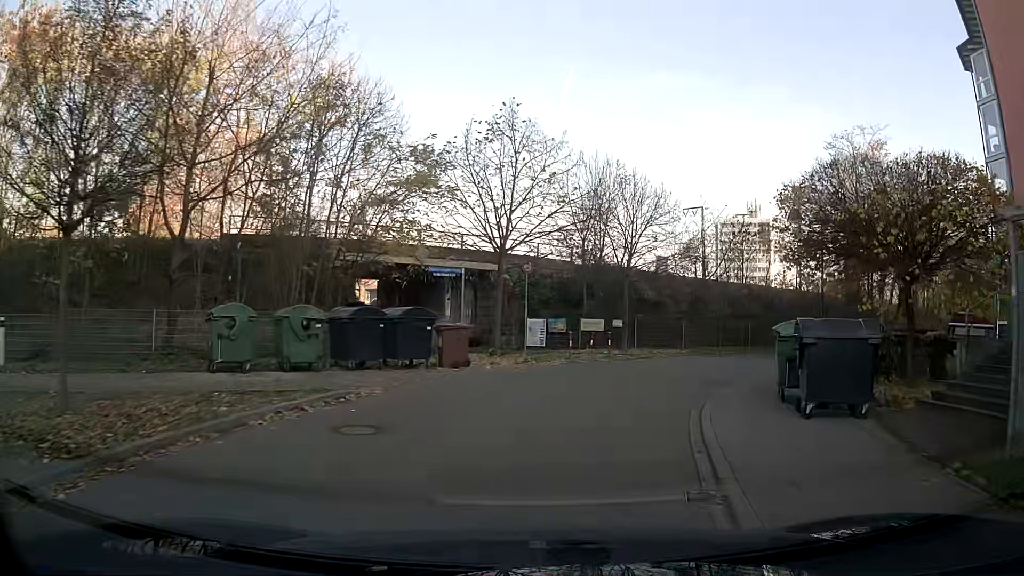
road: residential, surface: asphalt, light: Day
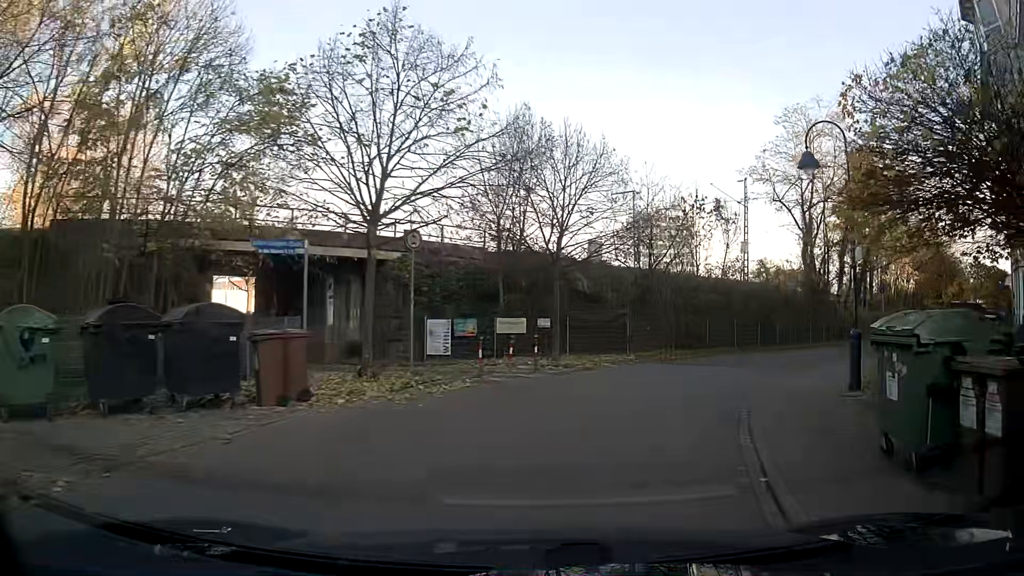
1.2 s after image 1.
(+0.5, +6.9) m; +8°
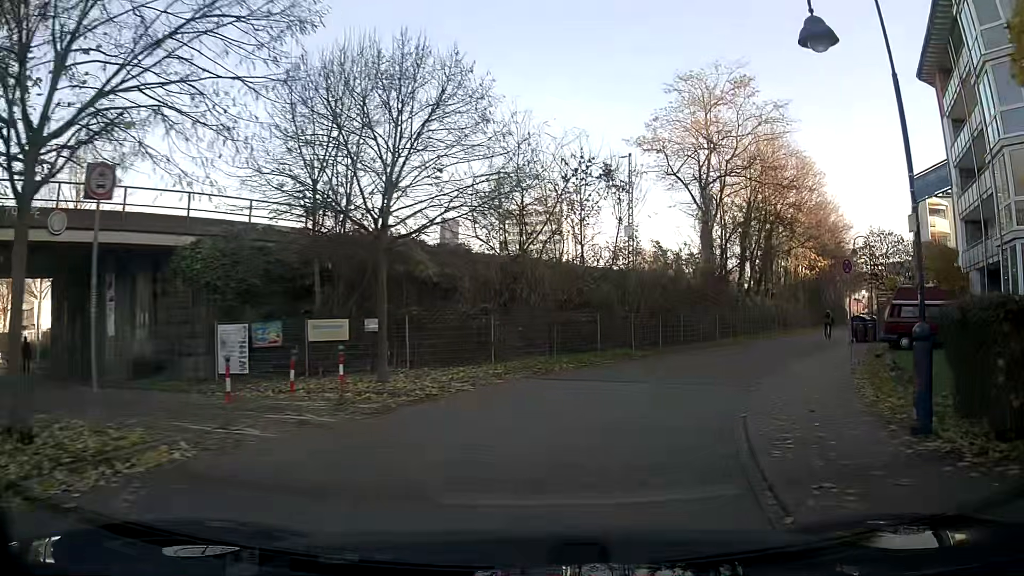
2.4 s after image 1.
(+0.7, +6.9) m; +11°
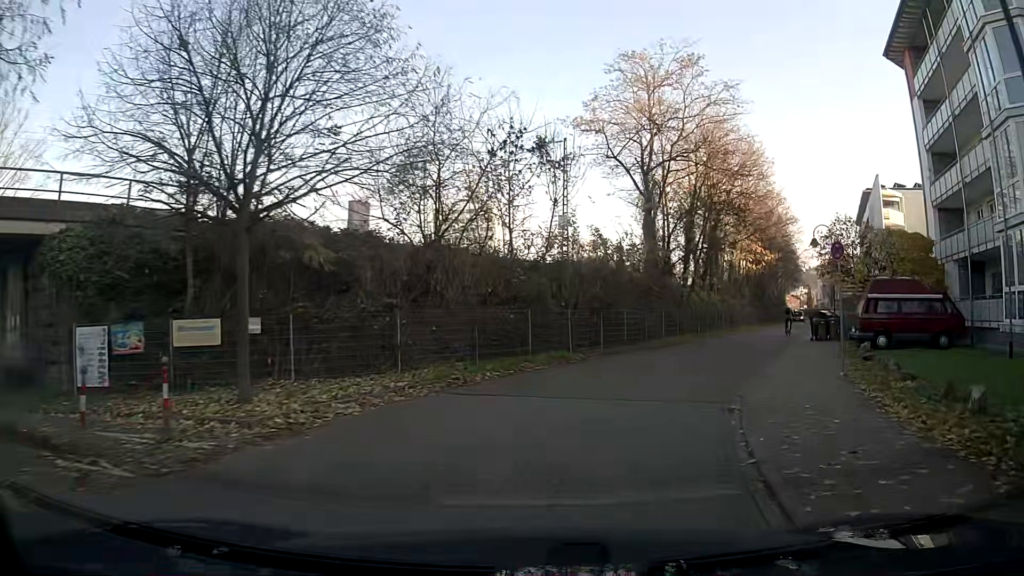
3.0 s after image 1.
(+0.2, +3.5) m; +5°
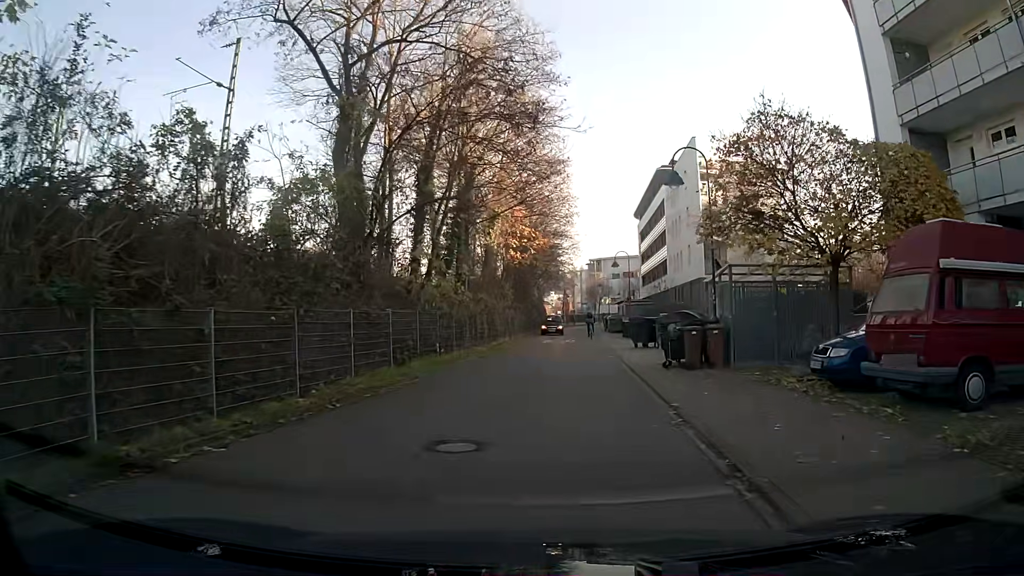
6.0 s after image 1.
(+3.4, +16.6) m; +19°
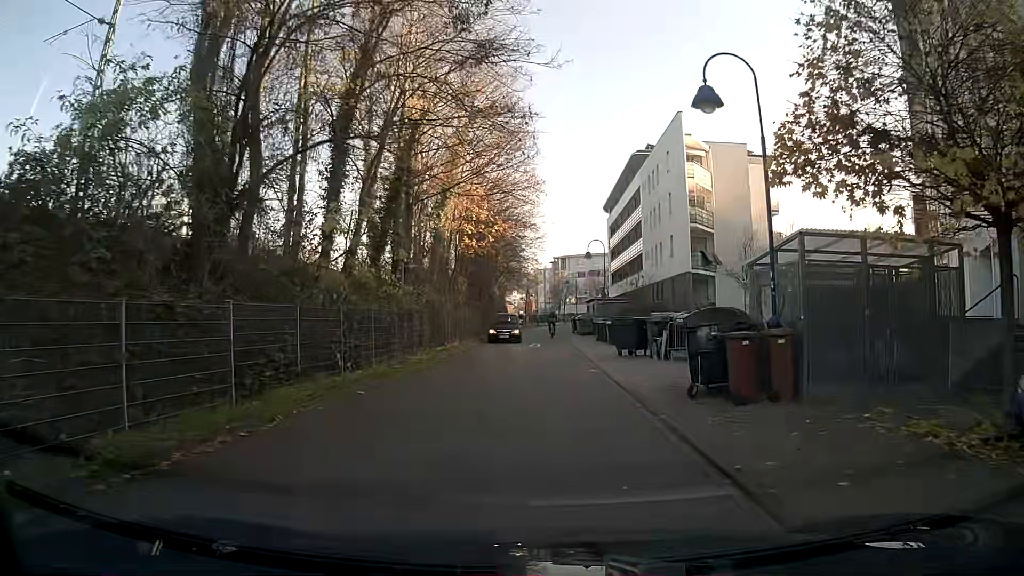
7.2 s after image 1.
(+0.2, +6.7) m; +3°
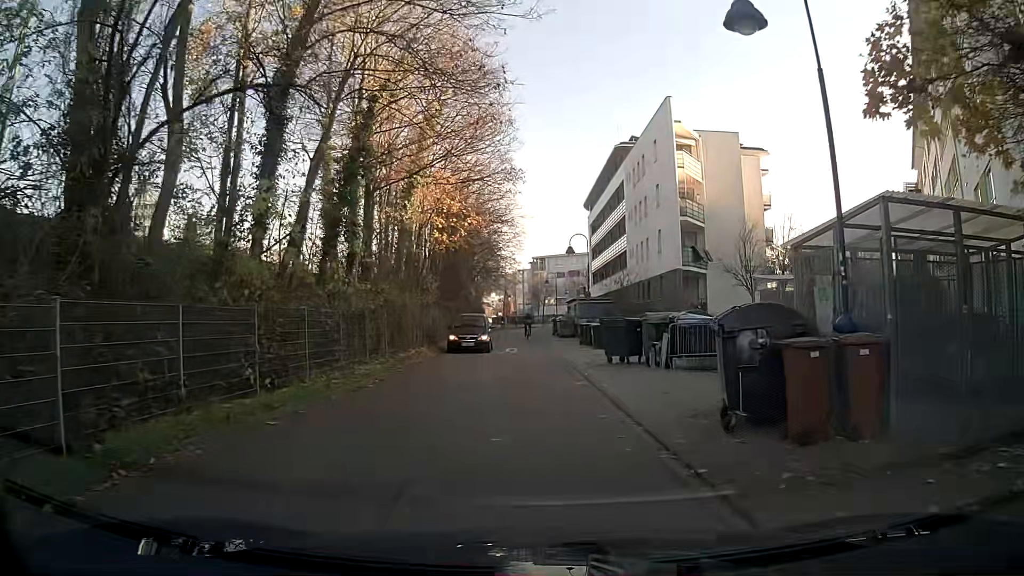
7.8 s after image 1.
(0.0, +3.3) m; +1°
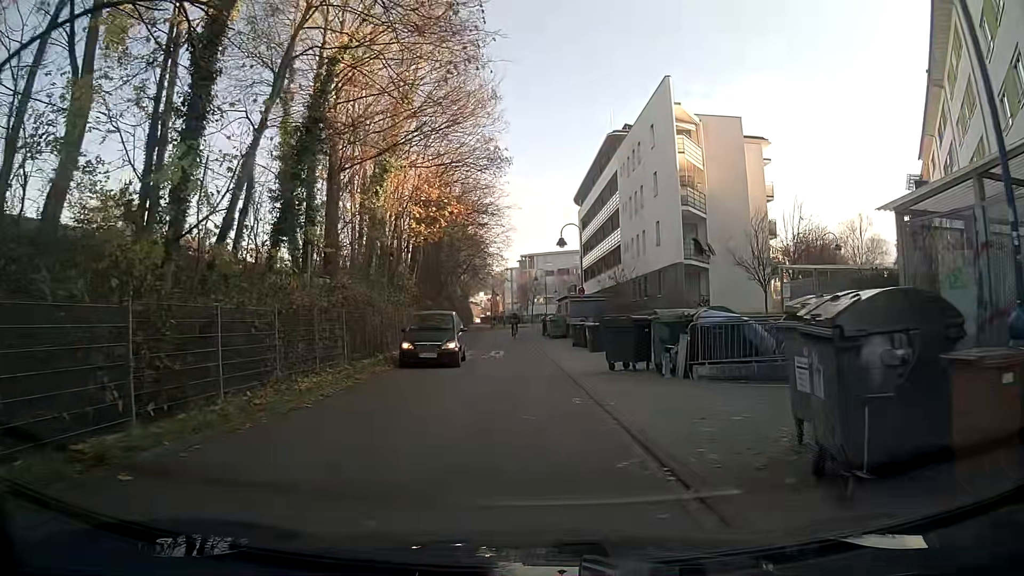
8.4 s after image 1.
(0.0, +3.3) m; +1°
